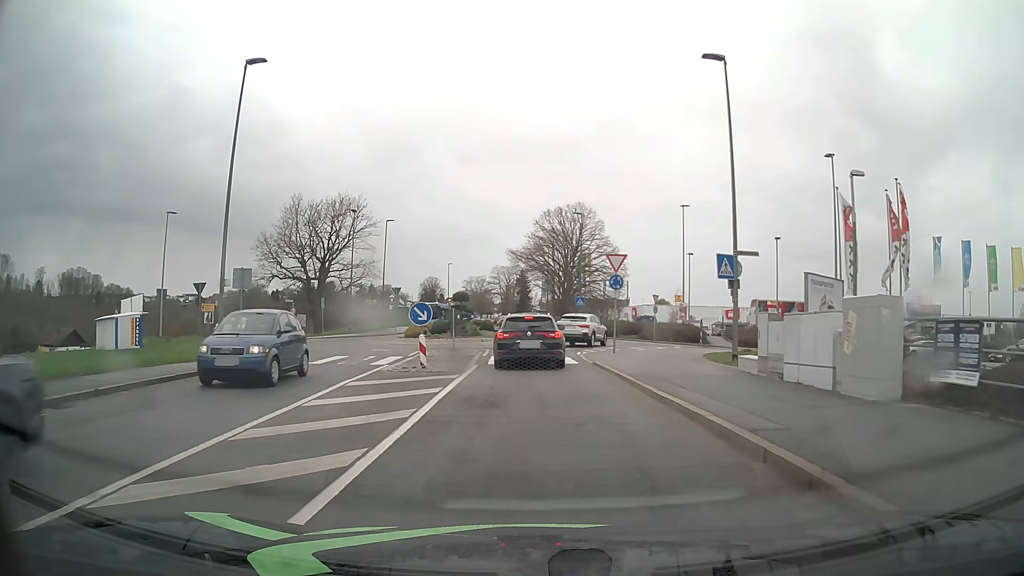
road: tertiary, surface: asphalt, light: Day
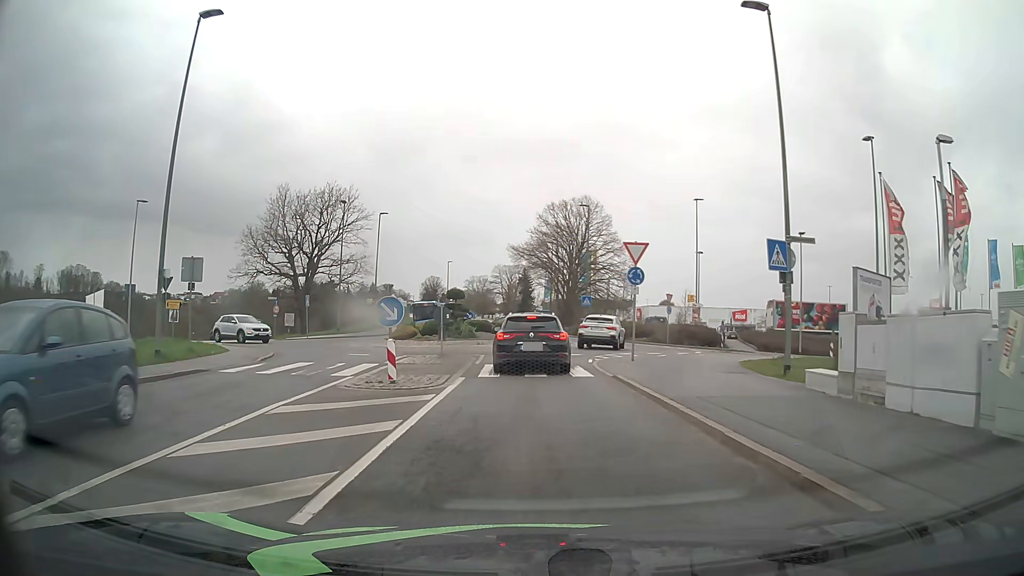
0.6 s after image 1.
(0.0, +4.1) m; -1°
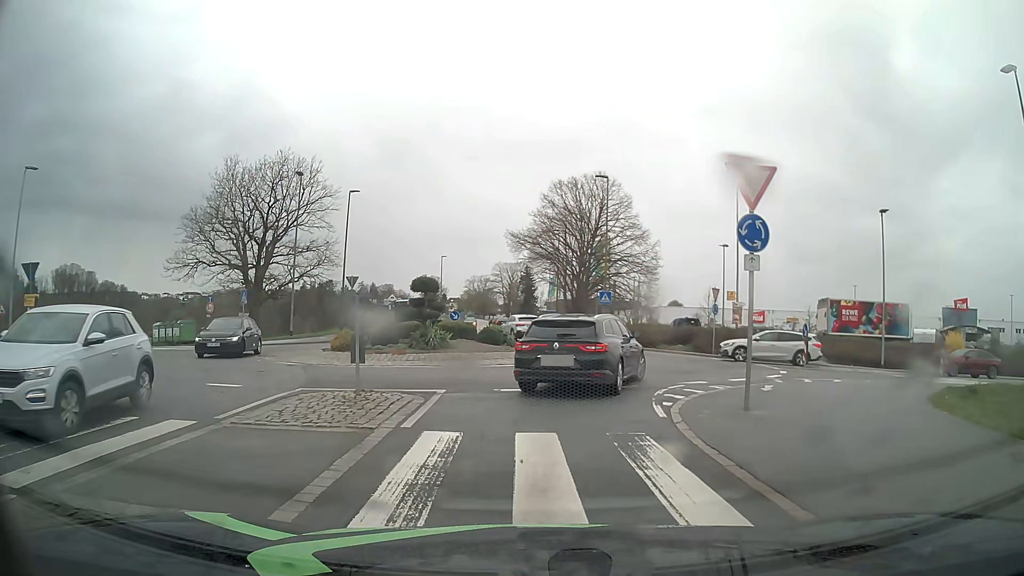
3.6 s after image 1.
(+0.1, +10.6) m; +2°
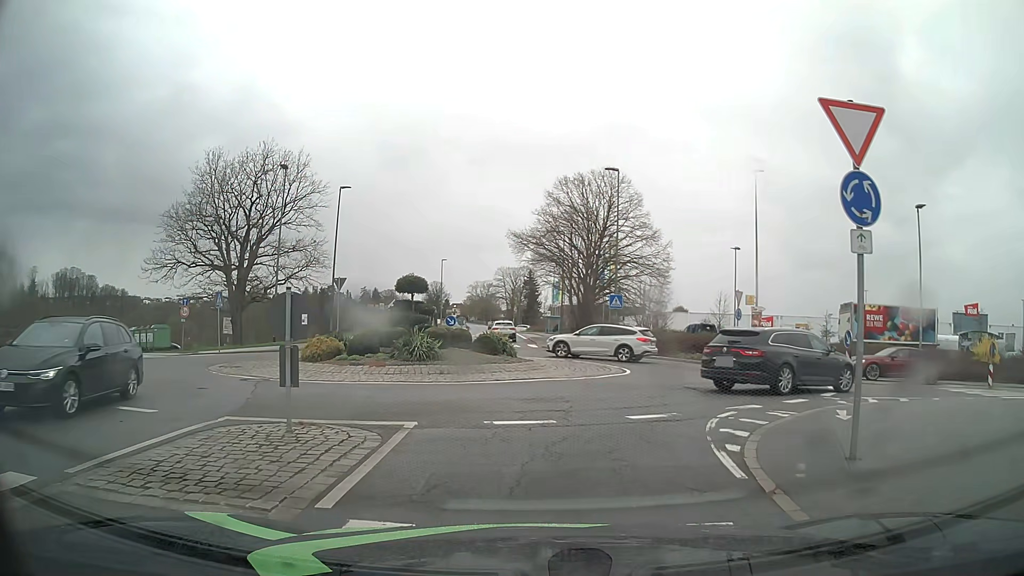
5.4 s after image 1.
(-0.1, +3.8) m; -2°
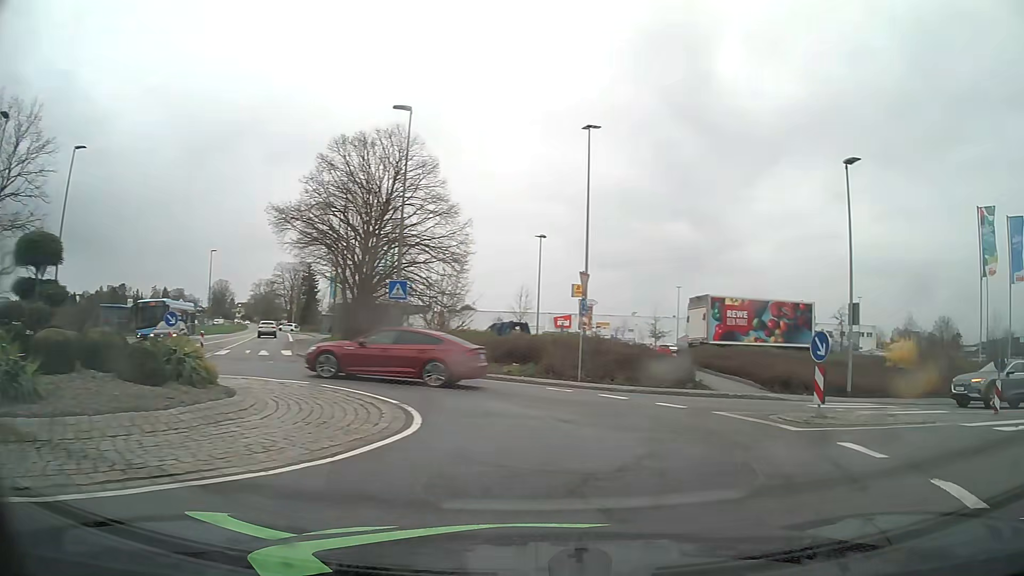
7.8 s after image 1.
(+0.9, +11.2) m; +18°
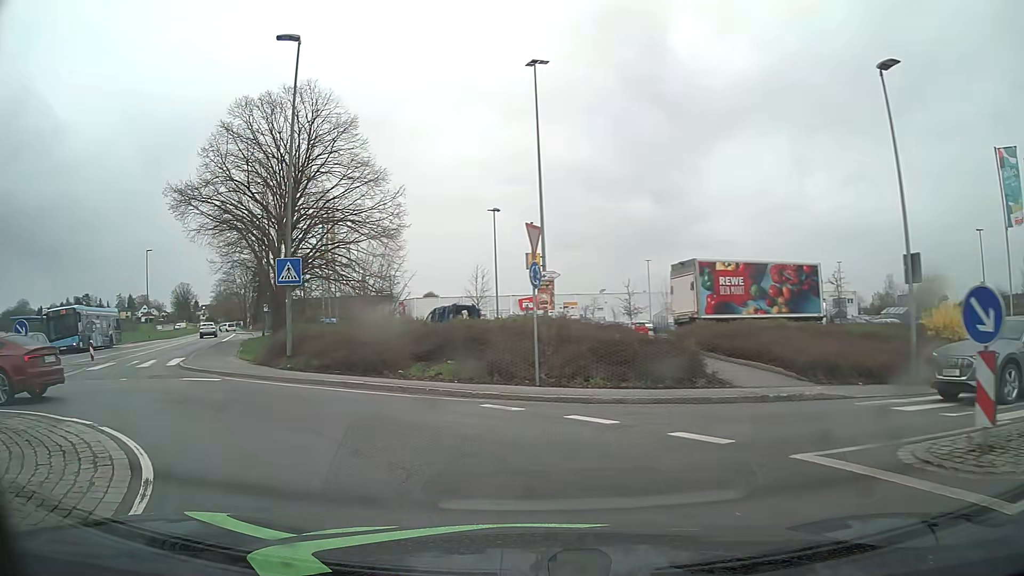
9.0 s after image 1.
(+0.8, +6.9) m; +2°
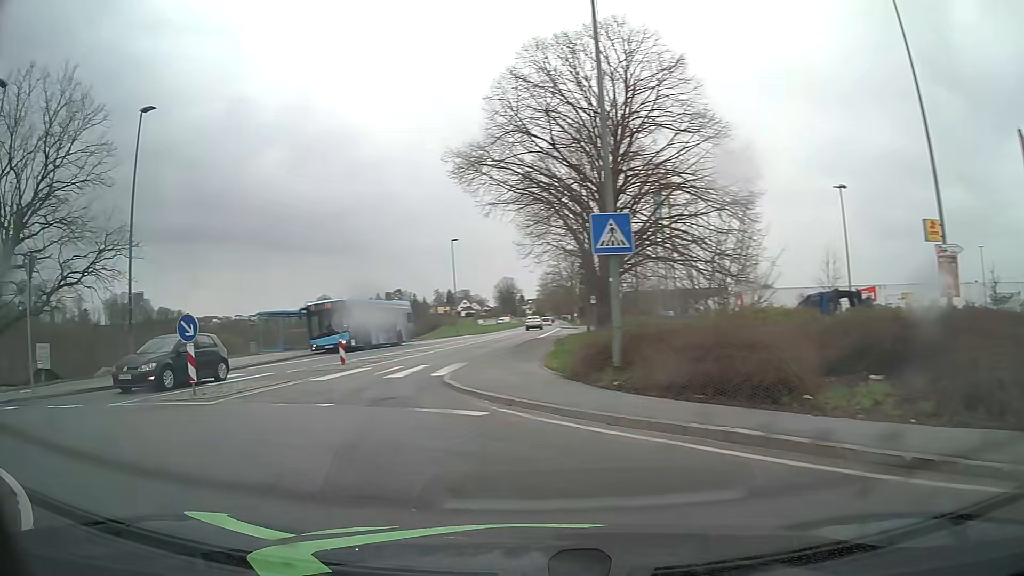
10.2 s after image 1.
(-1.6, +7.0) m; -29°
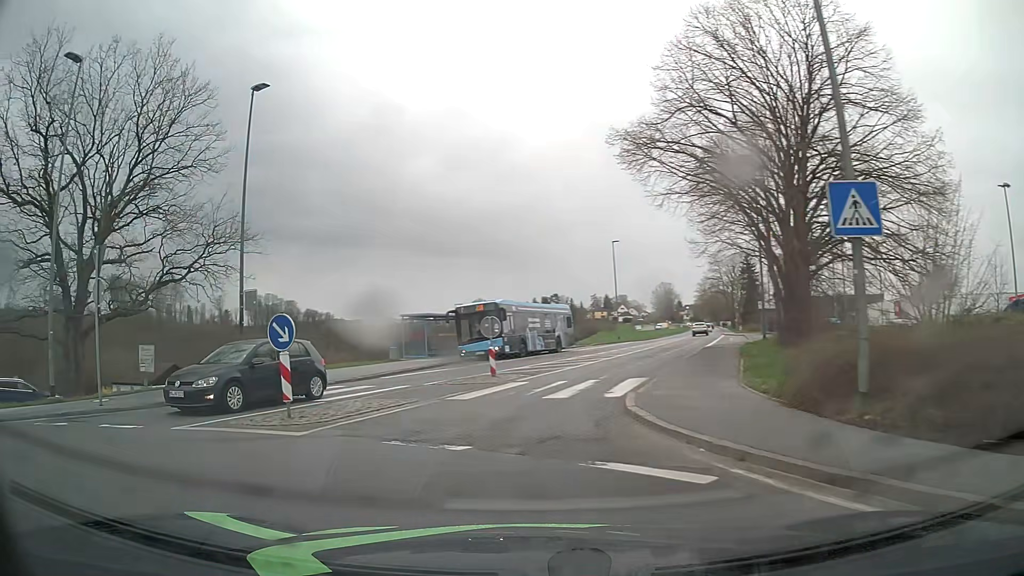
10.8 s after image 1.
(-0.4, +3.5) m; -13°
